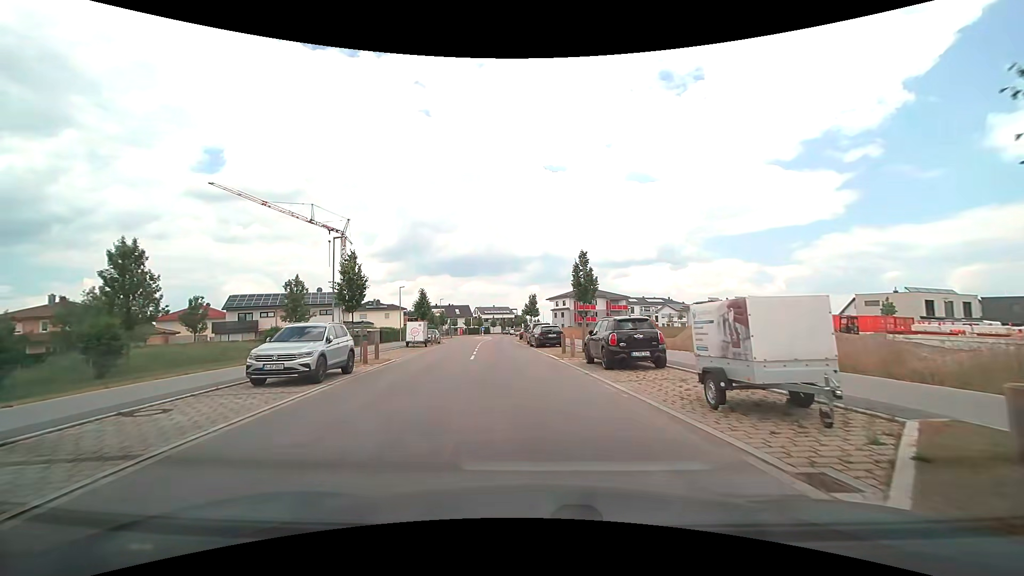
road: tertiary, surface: asphalt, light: Day
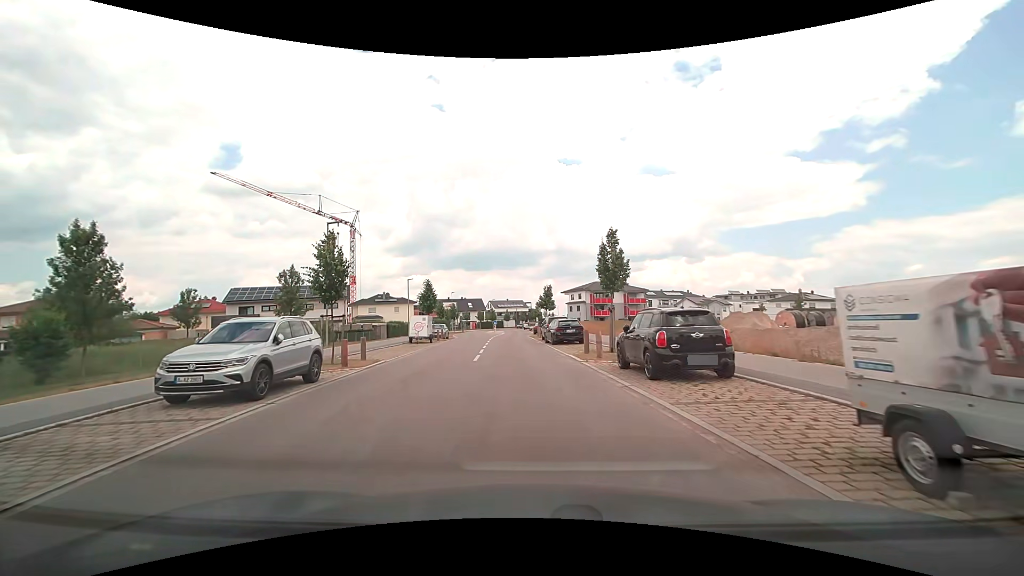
(-0.1, +3.8) m; -1°
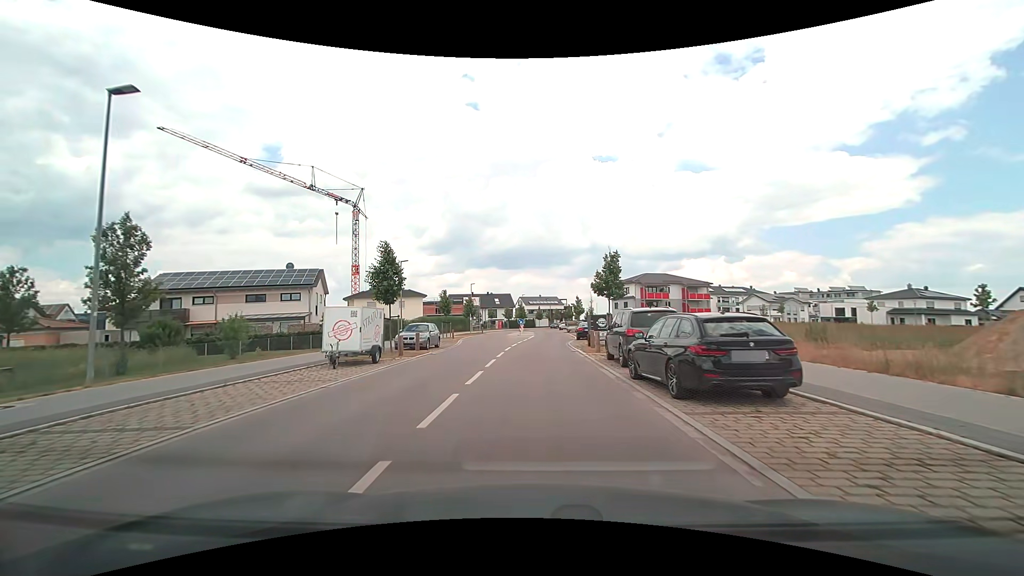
(-0.9, +20.0) m; -5°
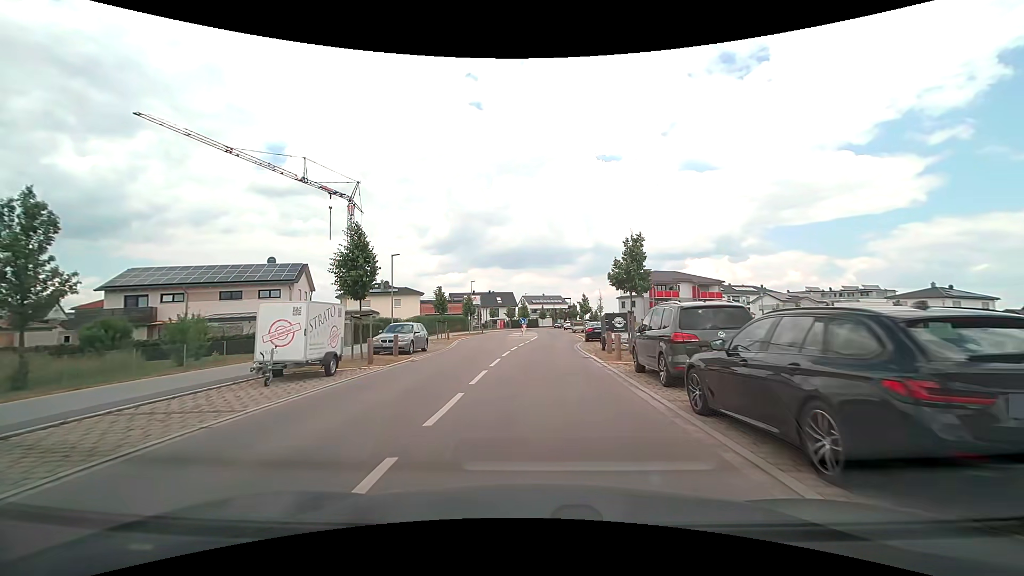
(0.0, +4.4) m; 0°
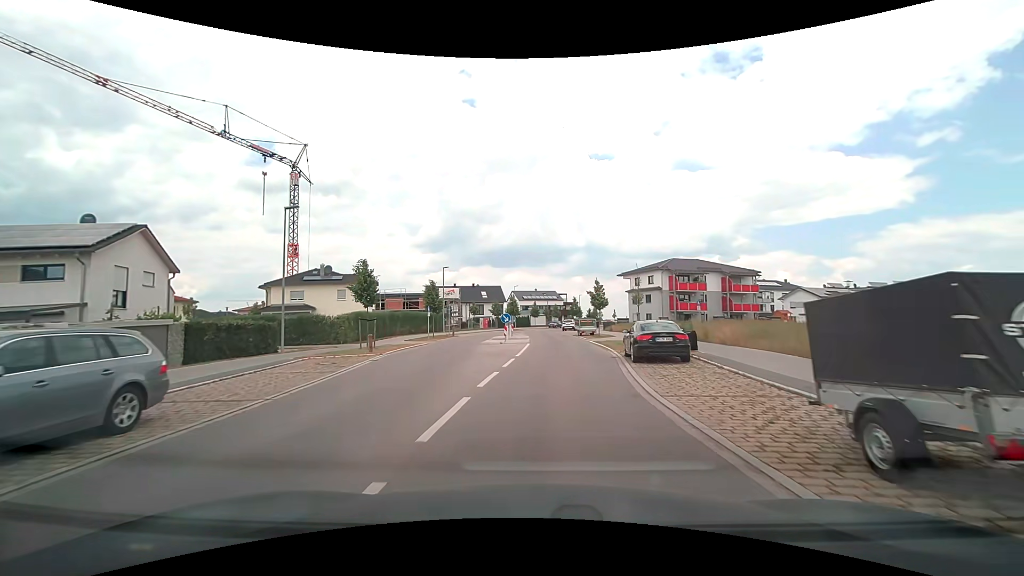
(0.0, +19.0) m; +1°
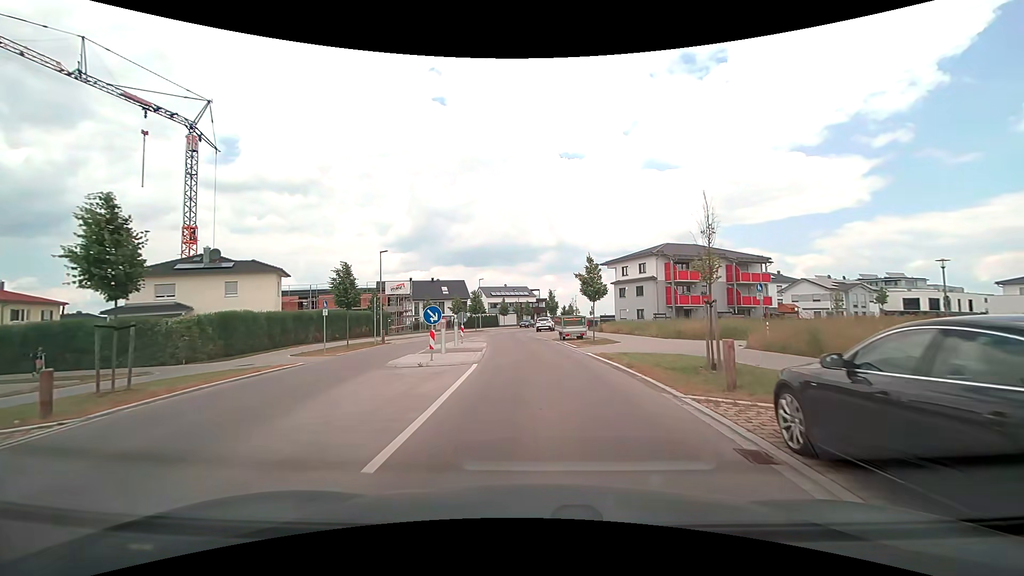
(+0.5, +14.5) m; +4°
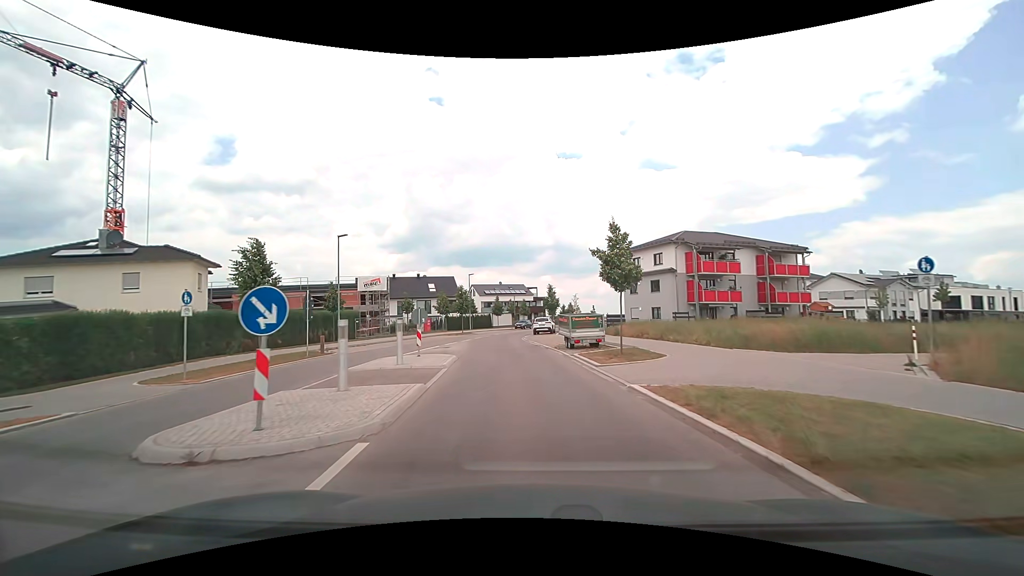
(0.0, +9.6) m; 0°
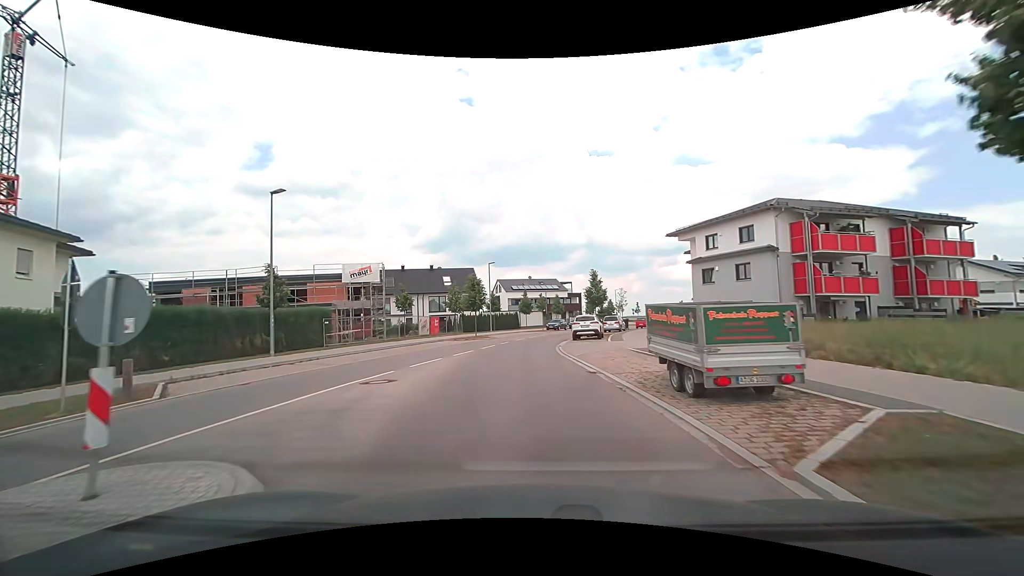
(-0.3, +14.3) m; -3°
